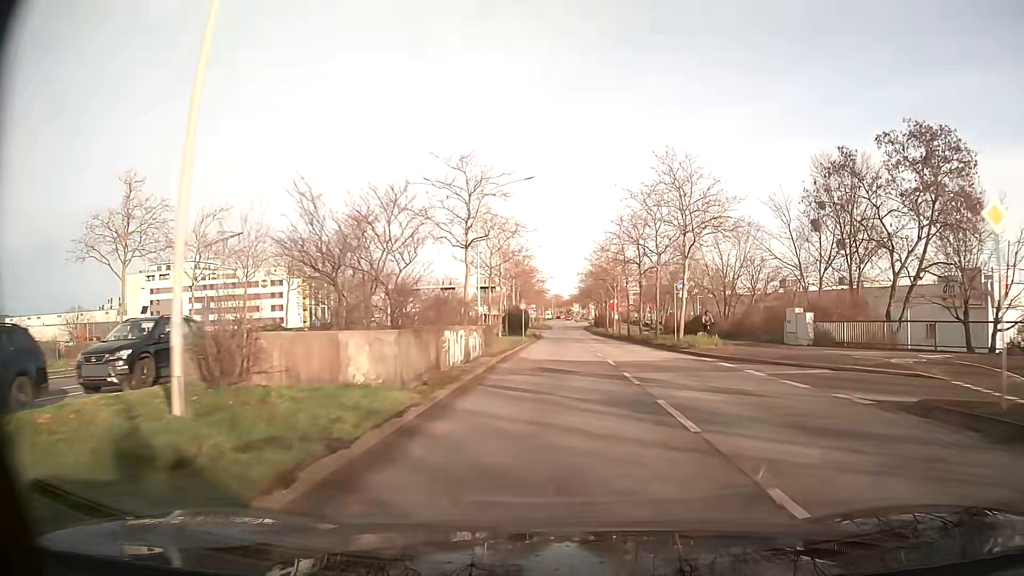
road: primary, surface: asphalt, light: Day
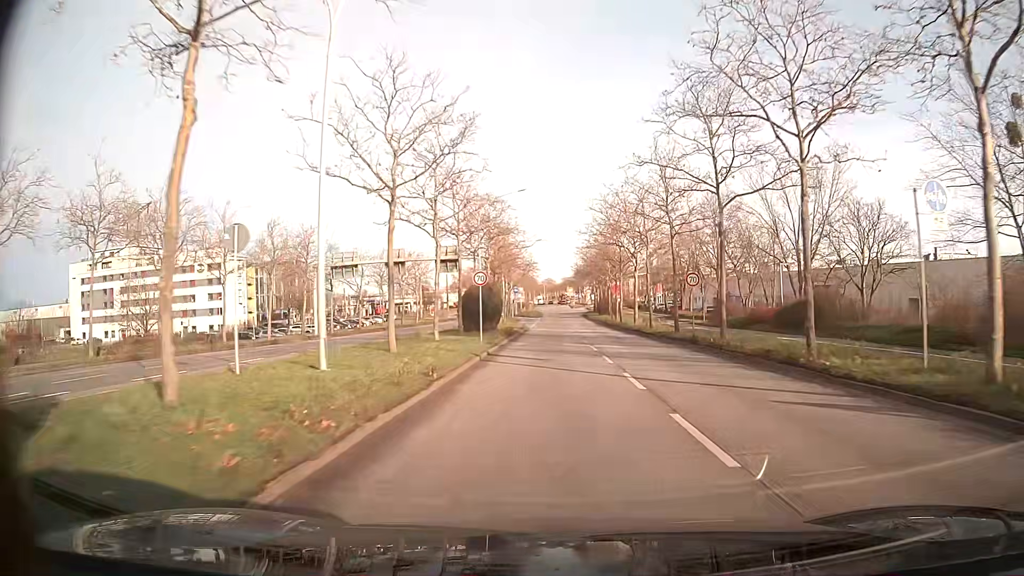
(+0.1, +26.3) m; 0°
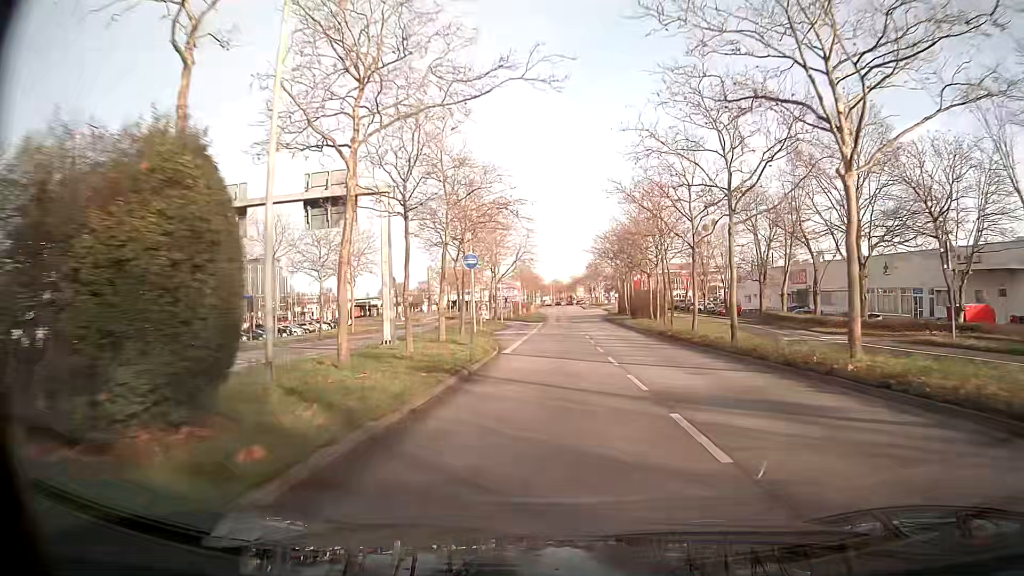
(-0.2, +35.7) m; -1°
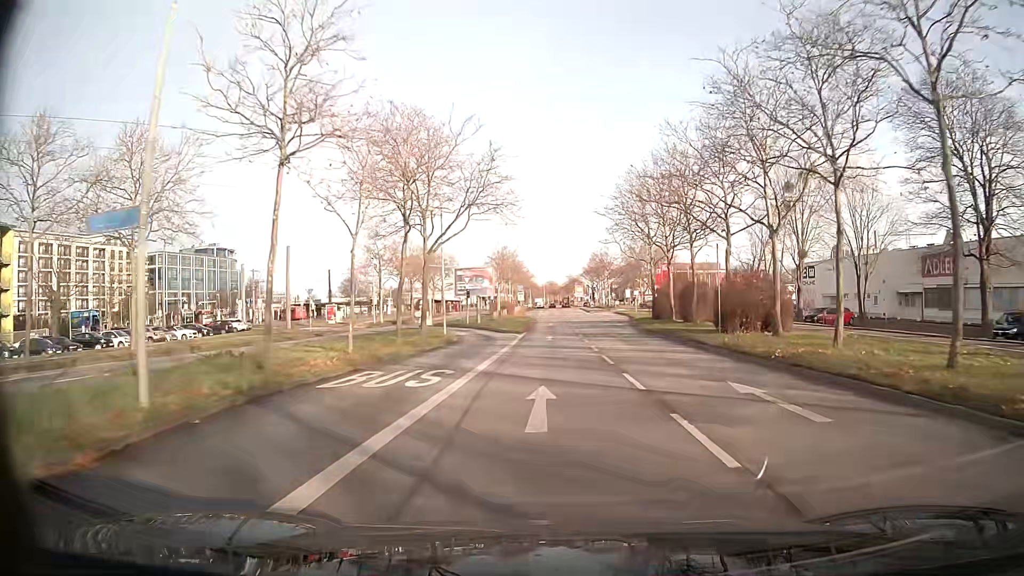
(+0.1, +36.3) m; 0°
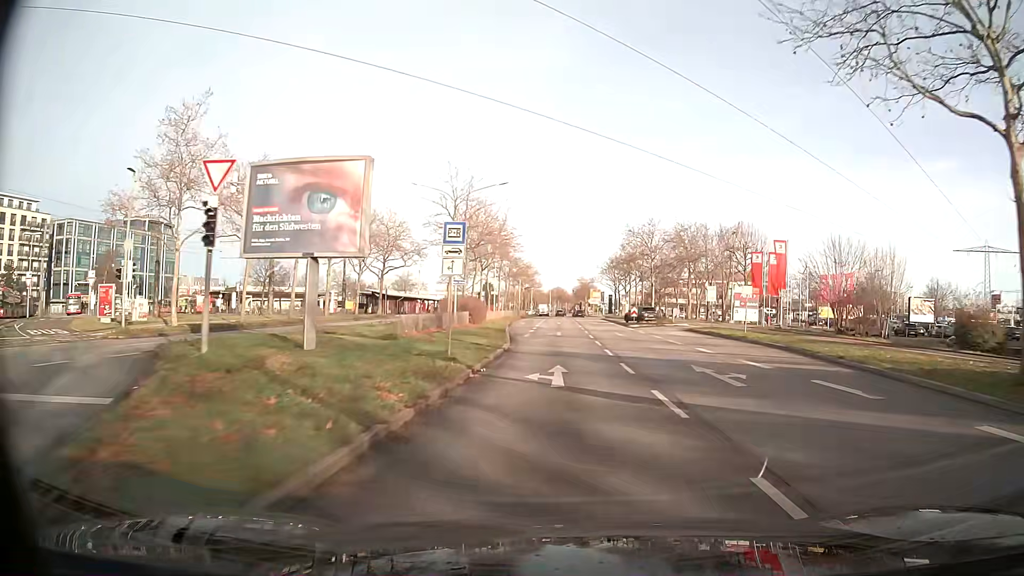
(-0.1, +45.6) m; 0°
